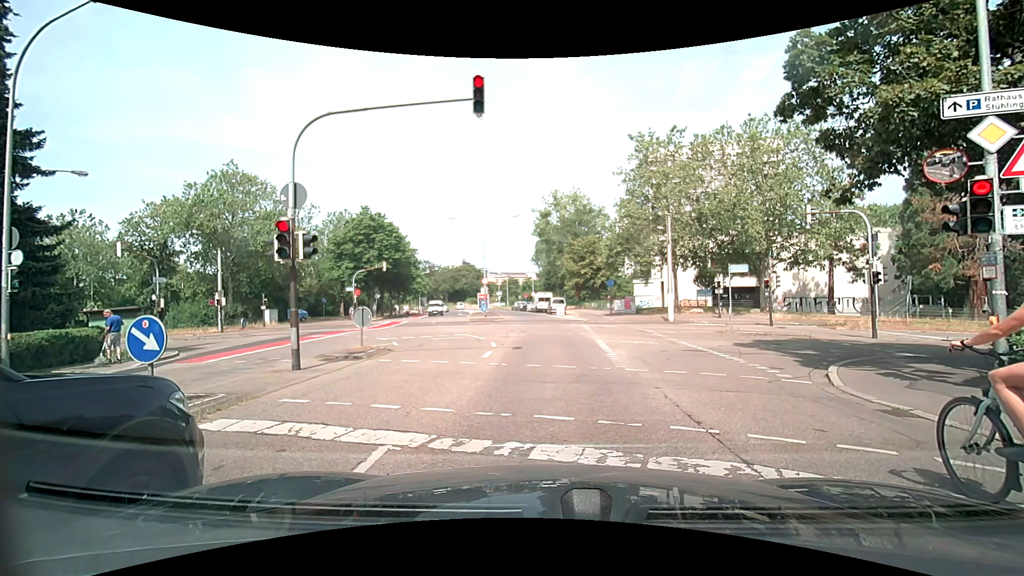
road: residential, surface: asphalt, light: Day
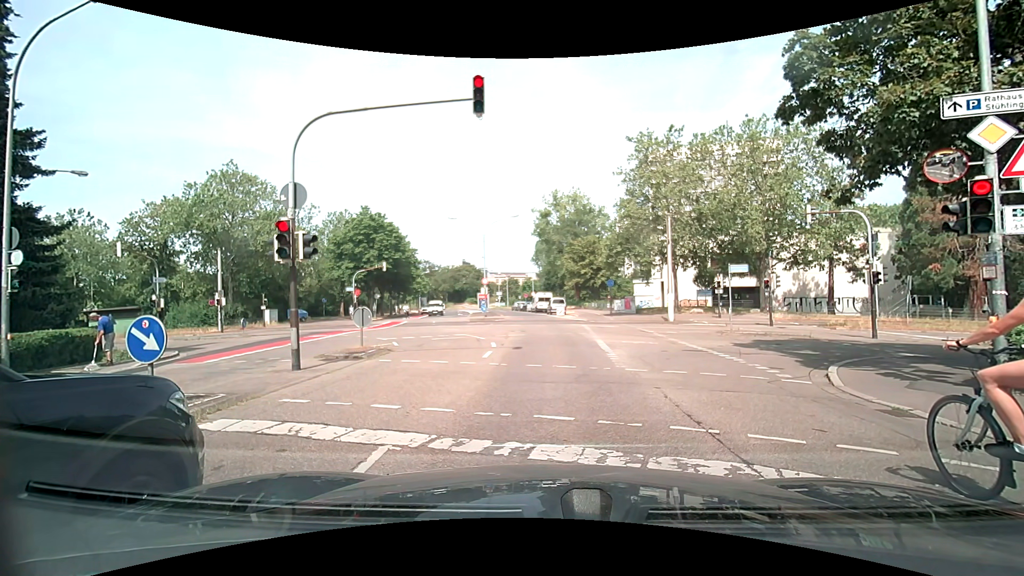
(0.0, 0.0) m; 0°
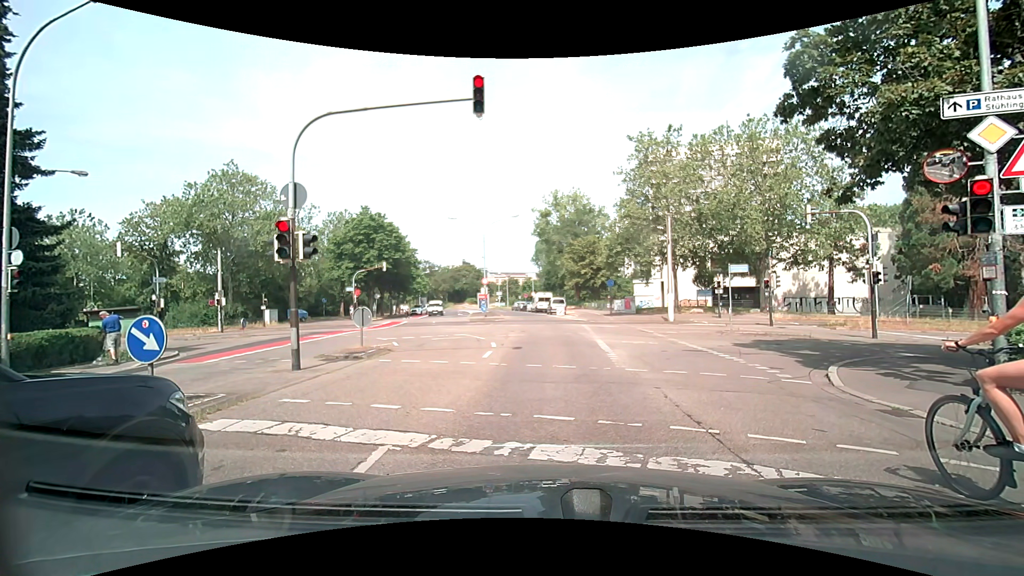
(0.0, 0.0) m; 0°
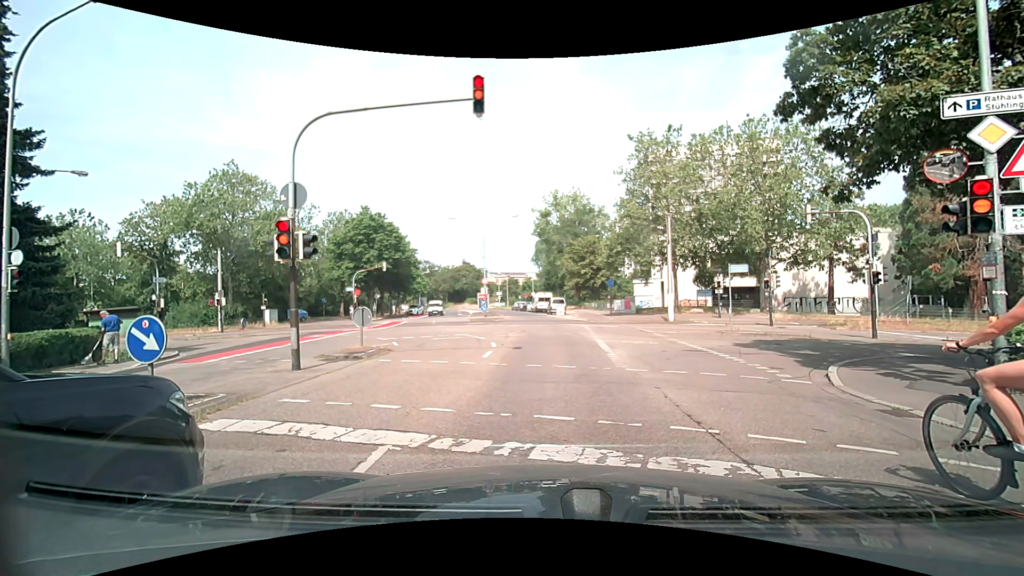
(0.0, 0.0) m; 0°
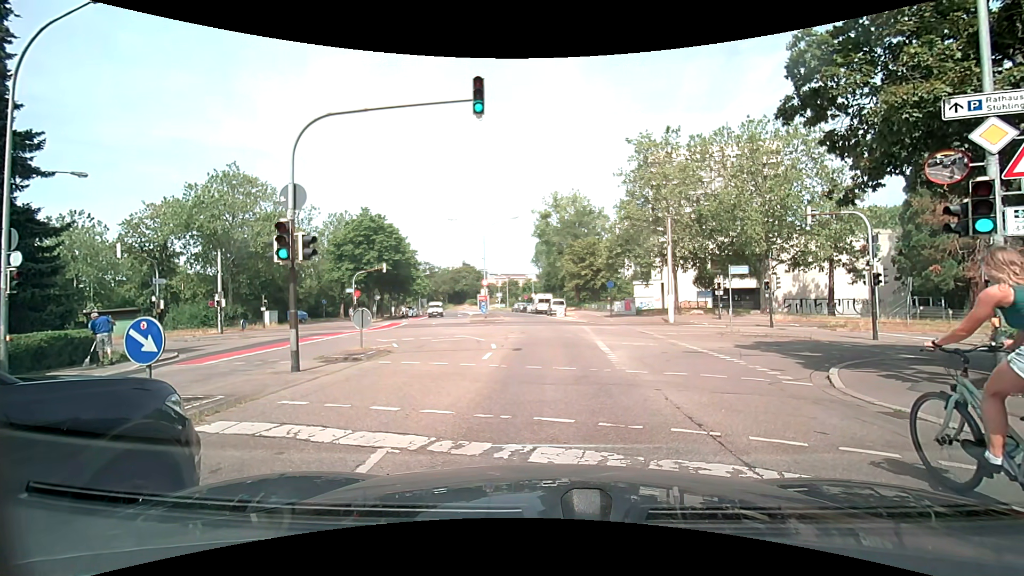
(0.0, 0.0) m; 0°
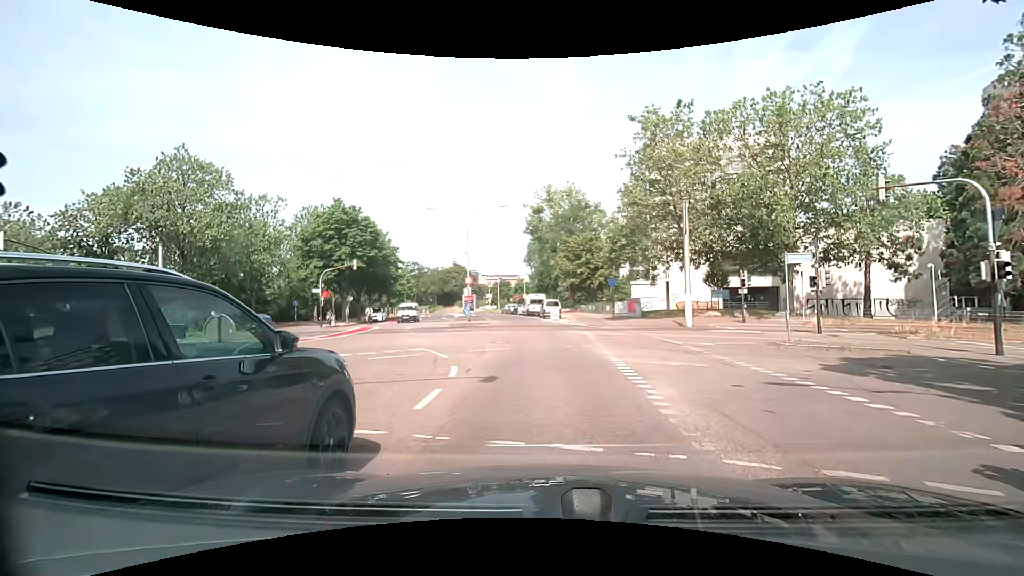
(-0.1, +6.5) m; 0°
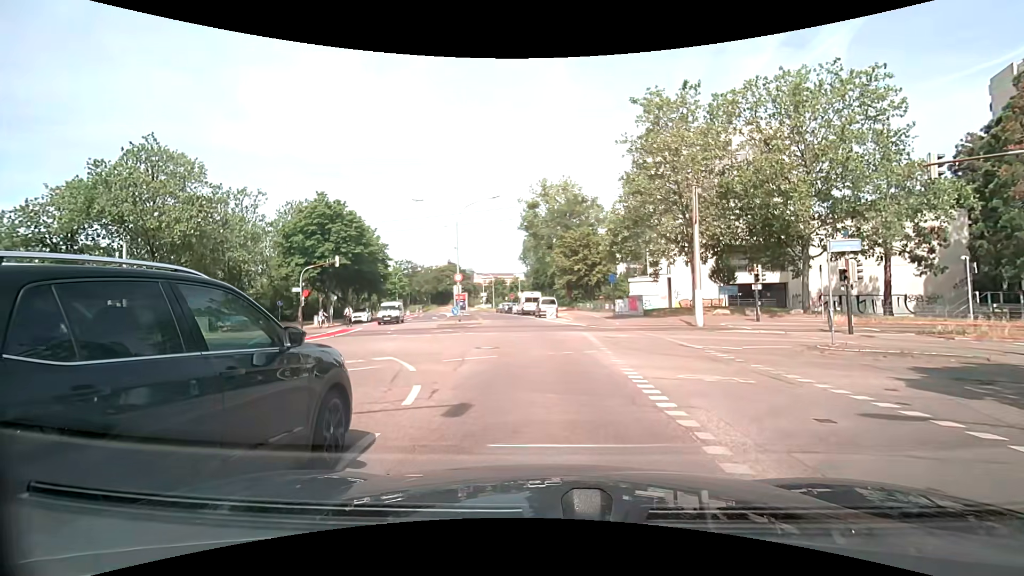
(0.0, +2.9) m; 0°
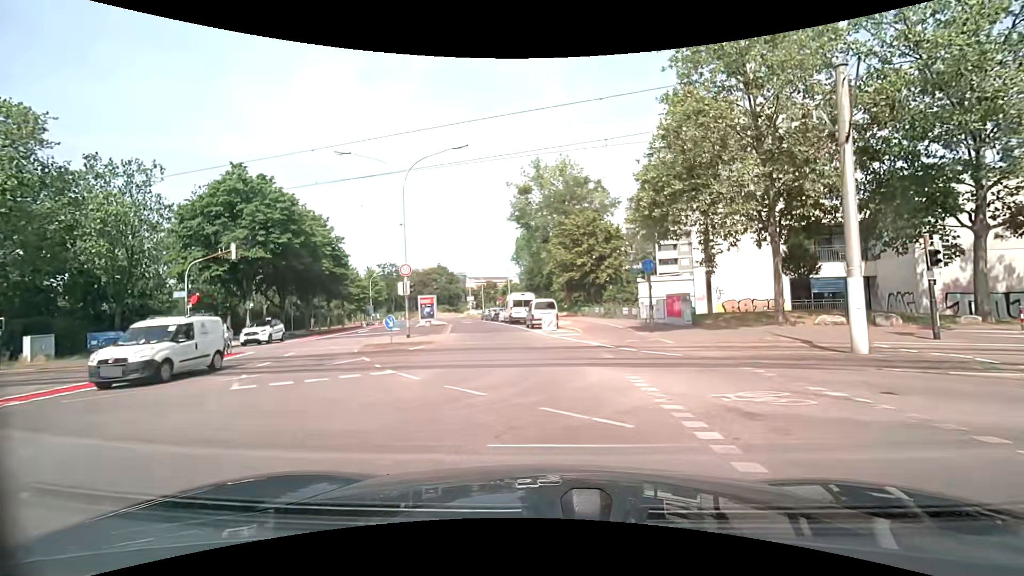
(+0.1, +13.7) m; 0°
(0, +10) (-1, +20) (-2, +30) (-4, +40) (-6, +49) (-9, +59) (-11, +69) (-14, +78) (-17, +88) (-20, +98) m
